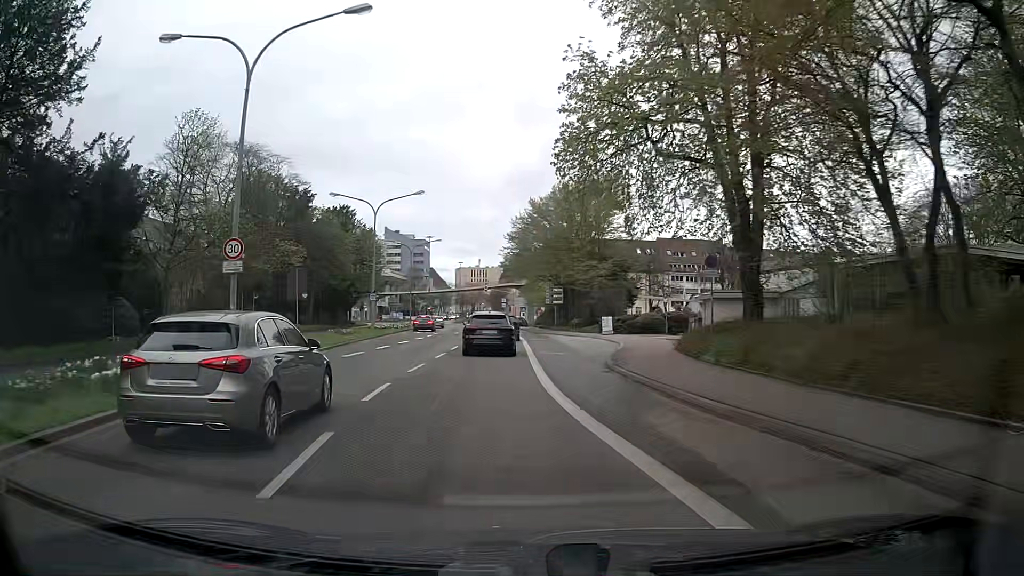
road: primary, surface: asphalt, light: Day
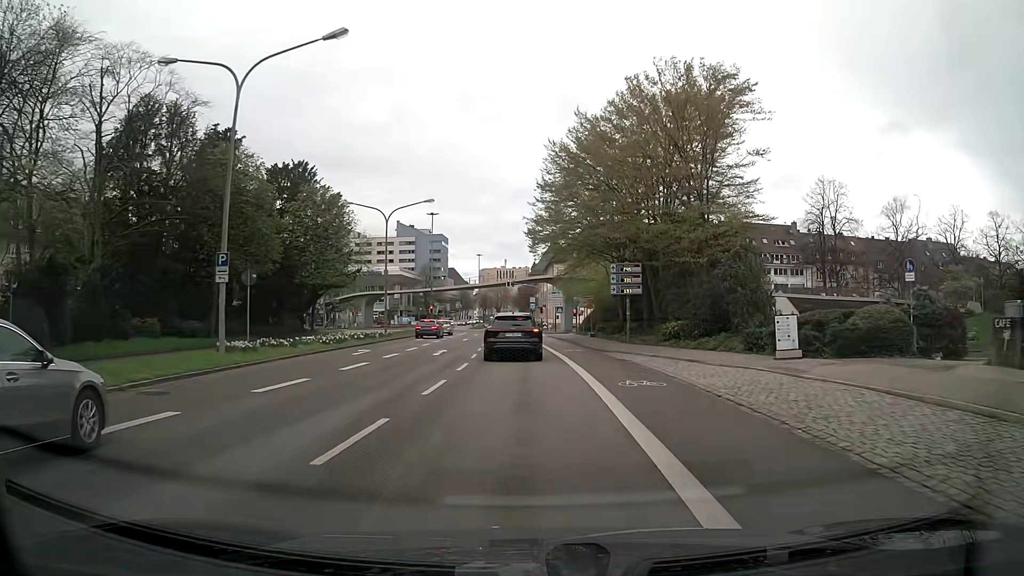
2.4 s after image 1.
(-1.5, +28.9) m; -3°
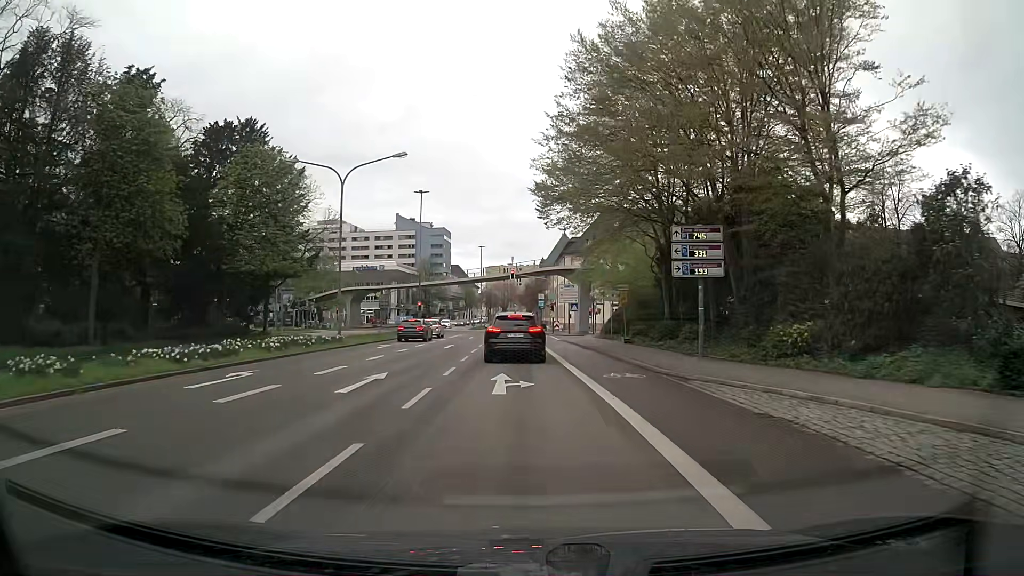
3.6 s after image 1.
(0.0, +13.9) m; 0°
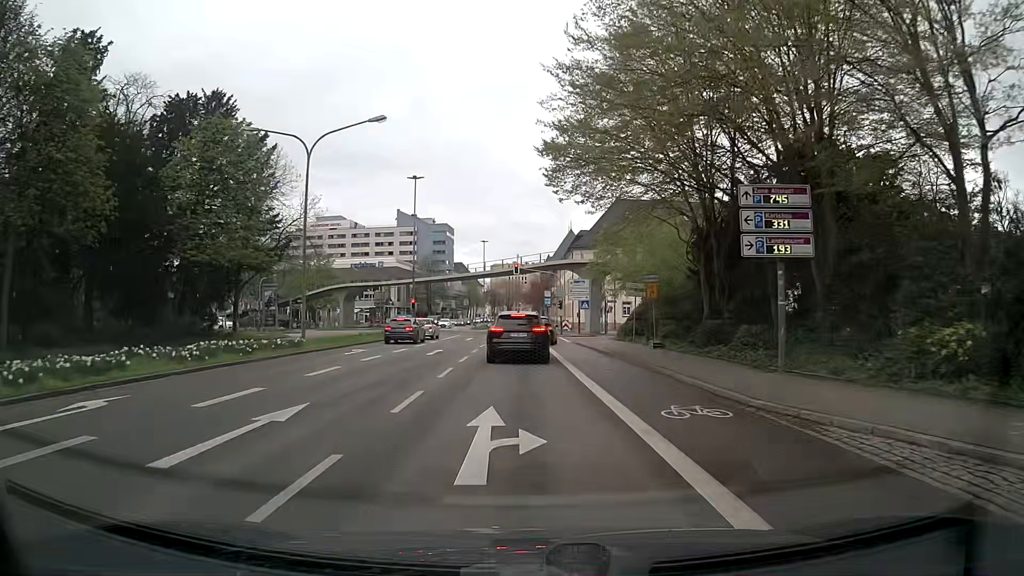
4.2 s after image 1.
(0.0, +6.7) m; -1°
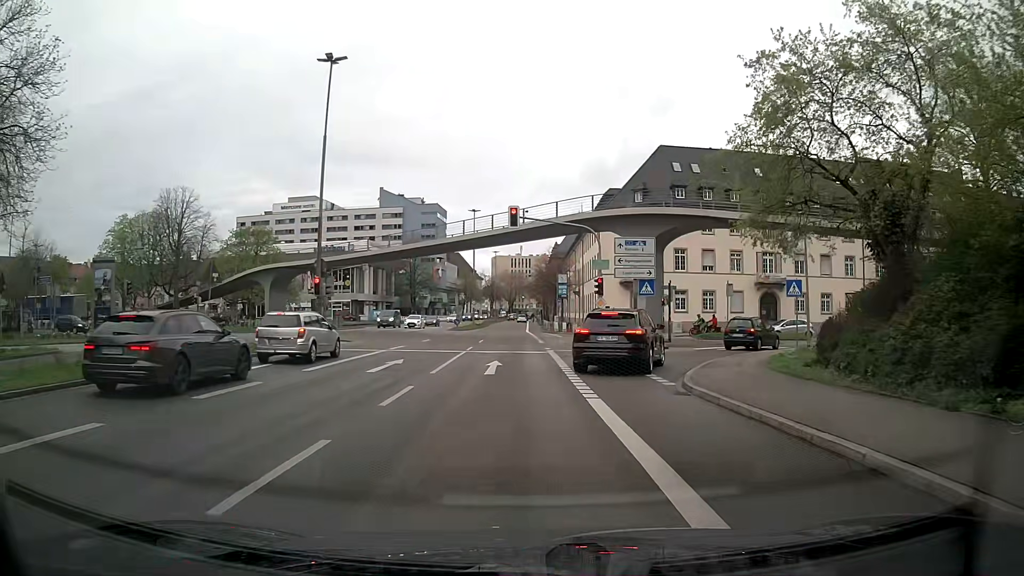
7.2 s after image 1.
(-0.3, +29.0) m; 0°
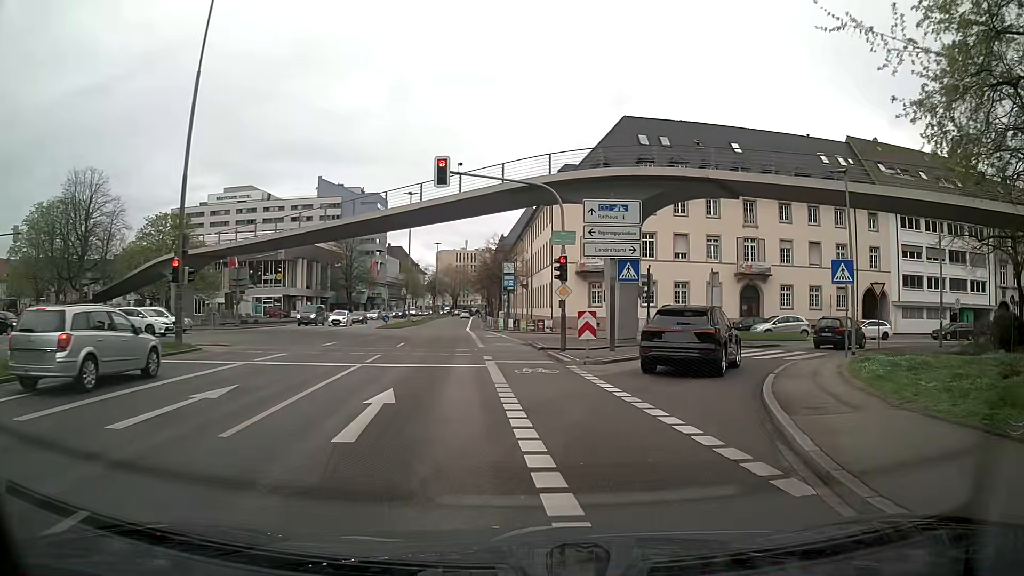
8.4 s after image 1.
(+0.2, +9.1) m; +4°
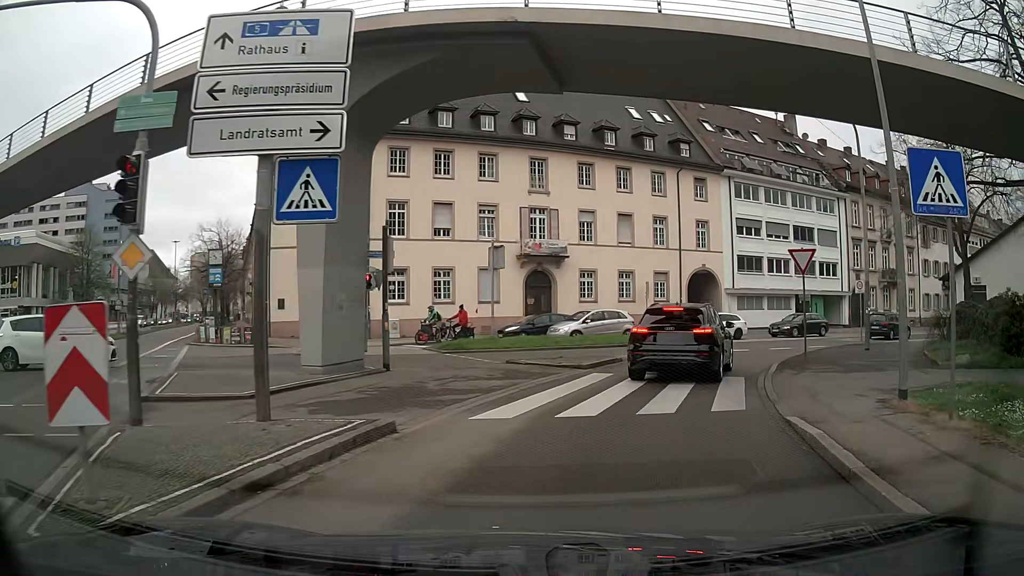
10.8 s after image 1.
(+2.3, +14.0) m; +21°
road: unclassified
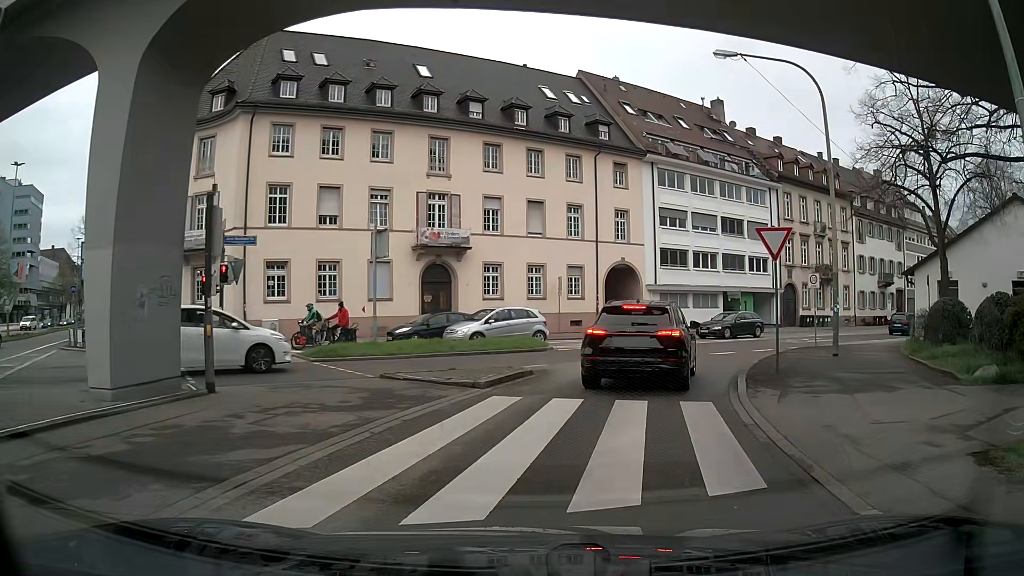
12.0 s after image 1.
(+0.3, +4.4) m; +7°
(+1, +10) (+4, +19) (+9, +28) (+16, +36) (+23, +42) (+31, +48) (+40, +53) (+48, +59) (+56, +65) (+64, +71) m
